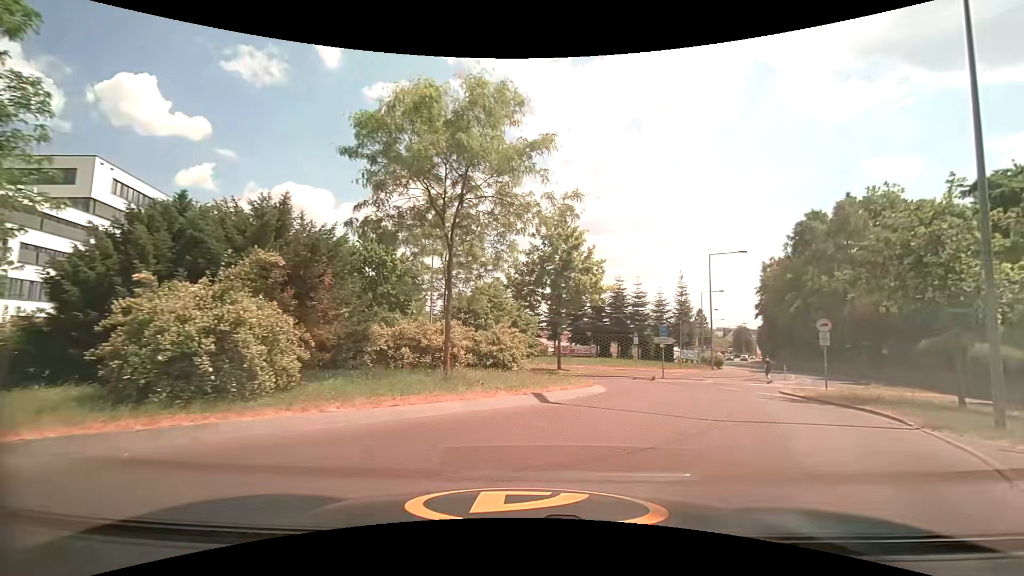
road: tertiary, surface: asphalt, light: Day
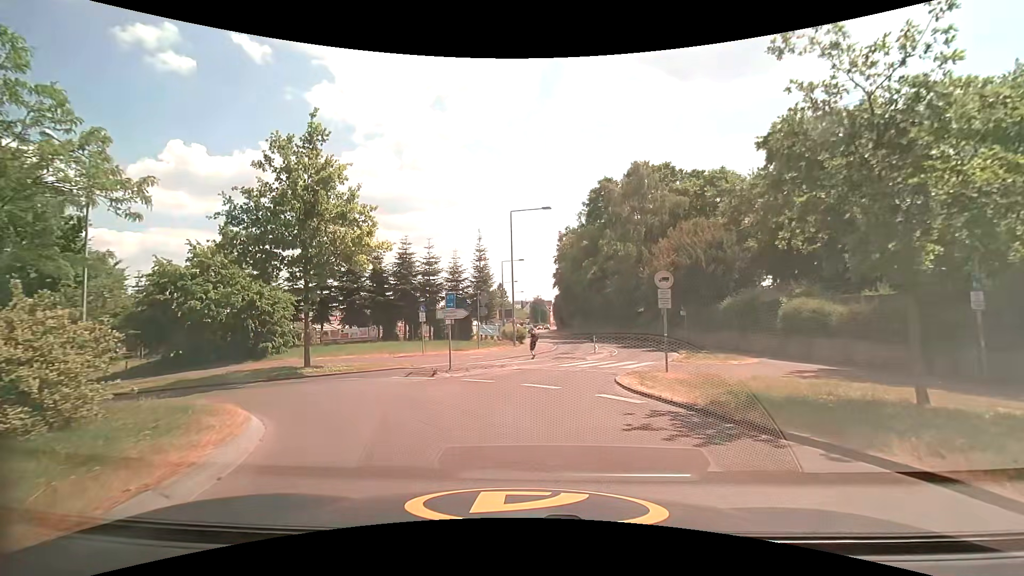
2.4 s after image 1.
(+2.8, +10.3) m; +23°
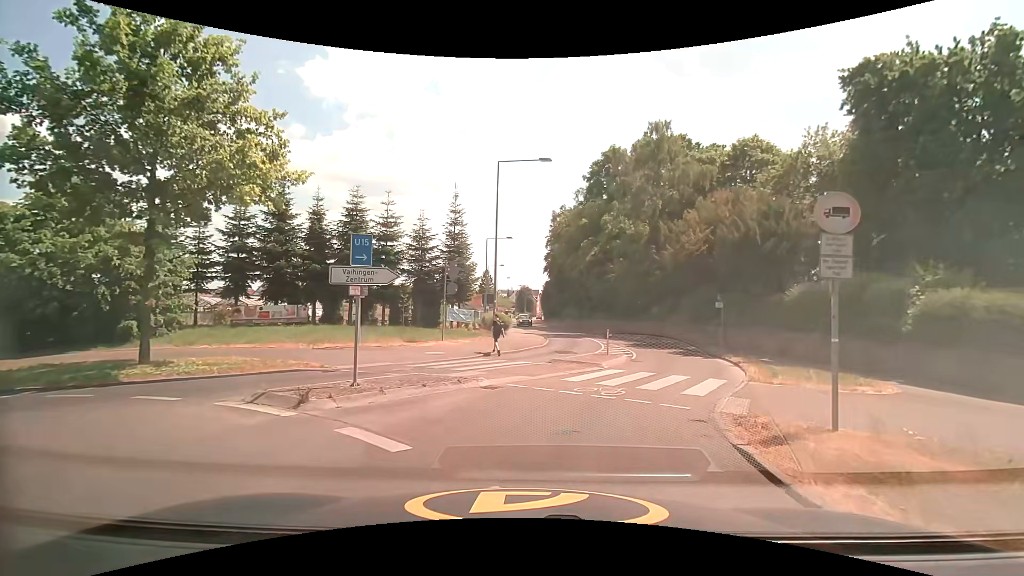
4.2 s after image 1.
(-0.1, +9.7) m; +1°
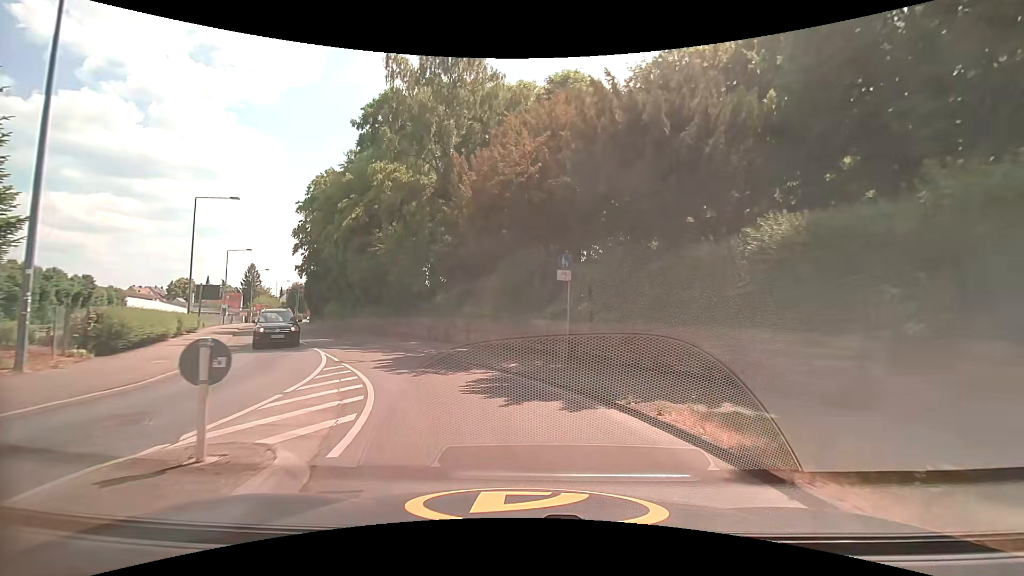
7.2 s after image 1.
(+3.6, +16.4) m; +25°
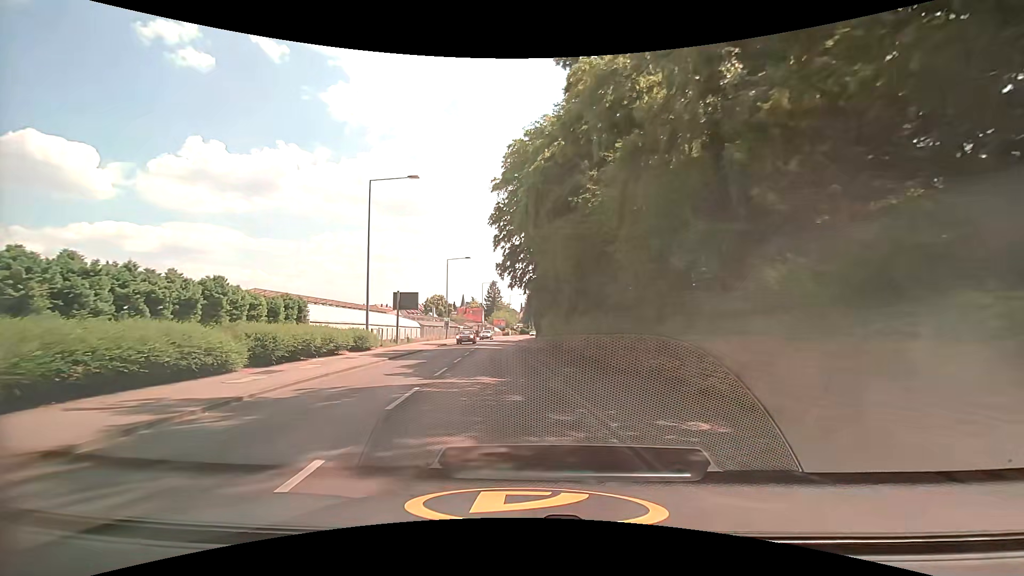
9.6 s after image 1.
(-3.5, +16.5) m; -26°
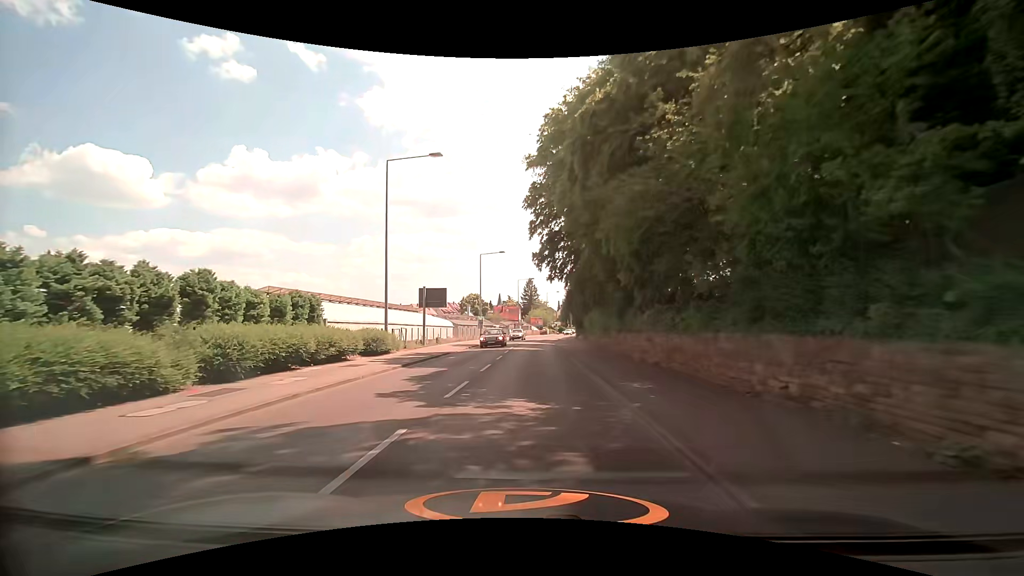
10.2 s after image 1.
(-0.2, +4.7) m; -6°
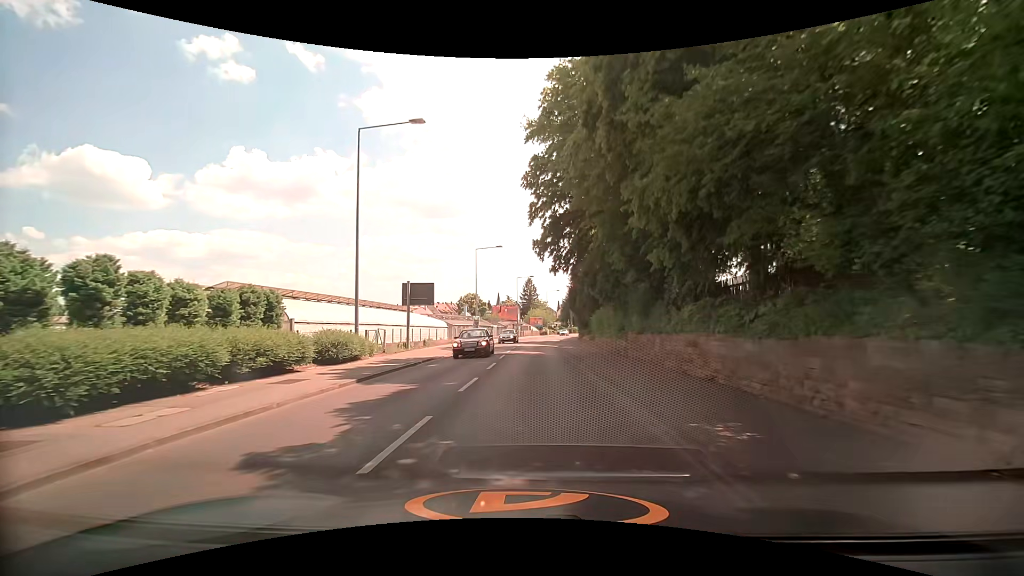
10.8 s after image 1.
(0.0, +4.9) m; 0°
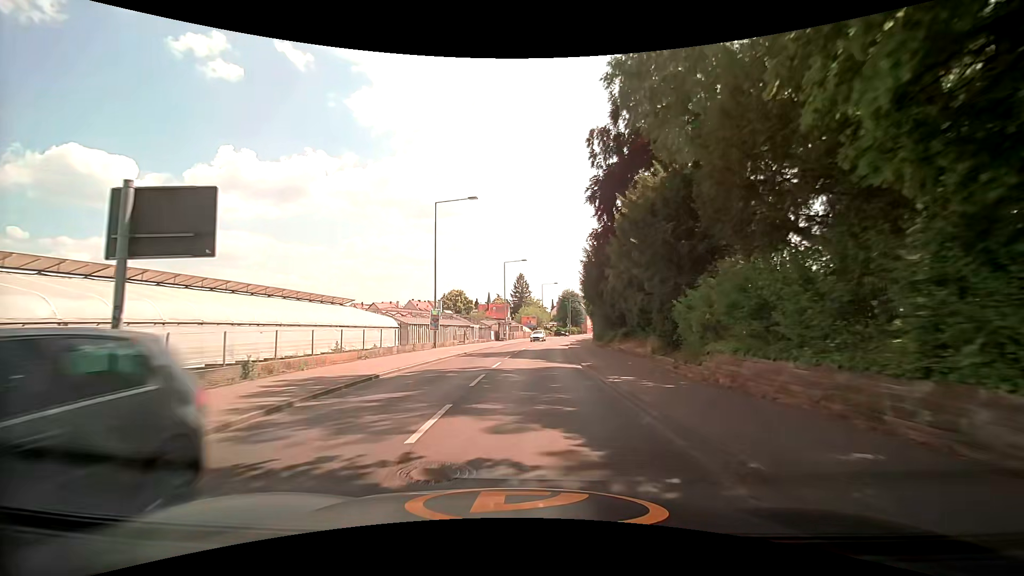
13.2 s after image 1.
(+0.2, +23.3) m; +1°
(0, +10) (0, +20) (+1, +30) (+2, +40) (+3, +50) (+4, +60) (+5, +70) (+7, +80) (+9, +89) (+11, +99) m
